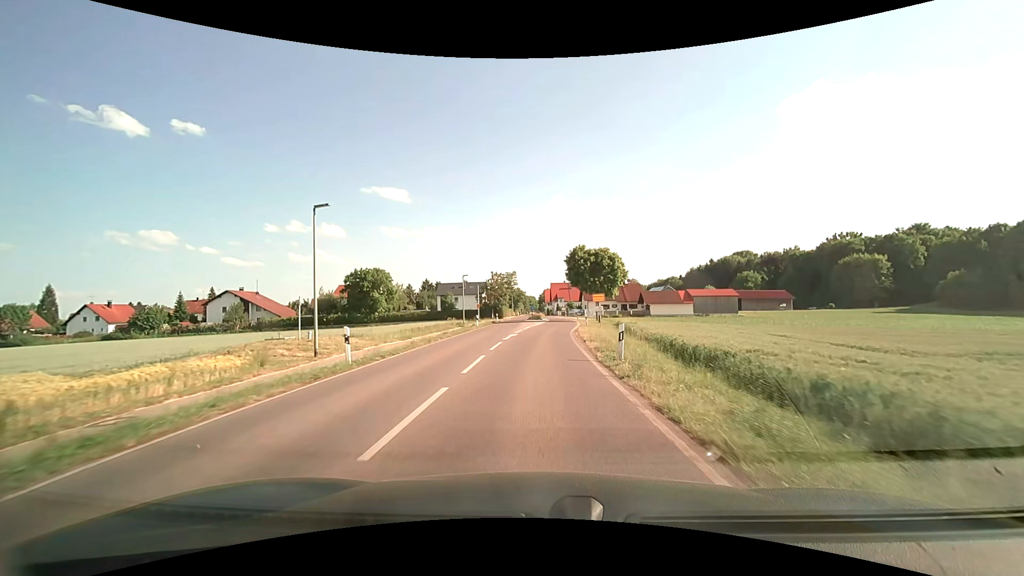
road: tertiary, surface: asphalt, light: Day
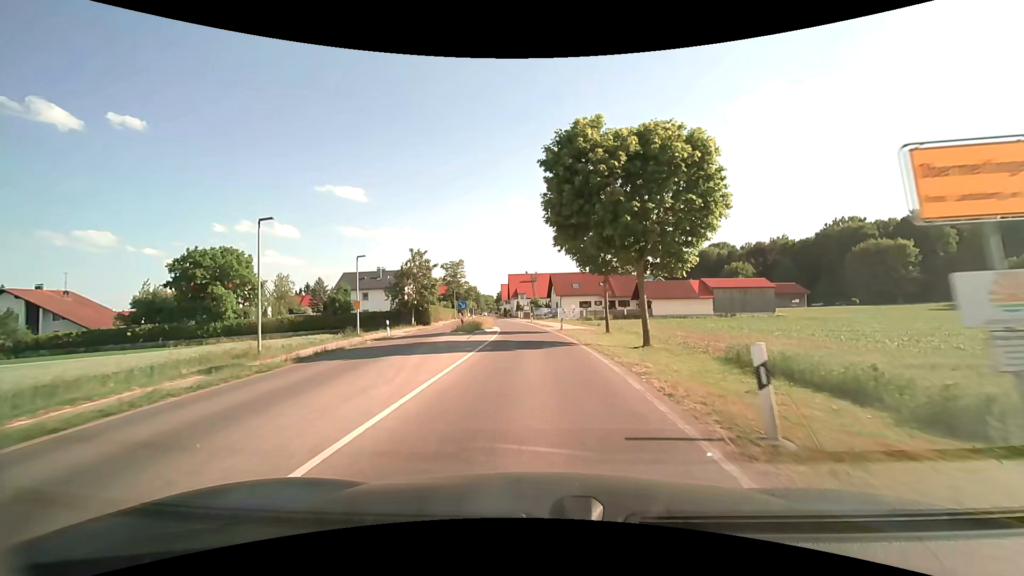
(+1.3, +38.8) m; +5°
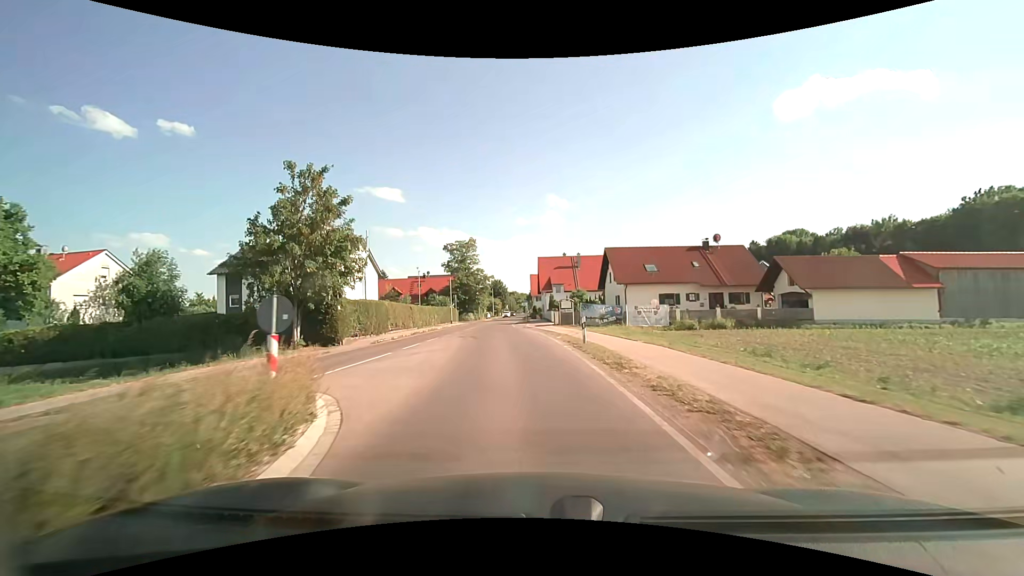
(-0.9, +37.3) m; -3°
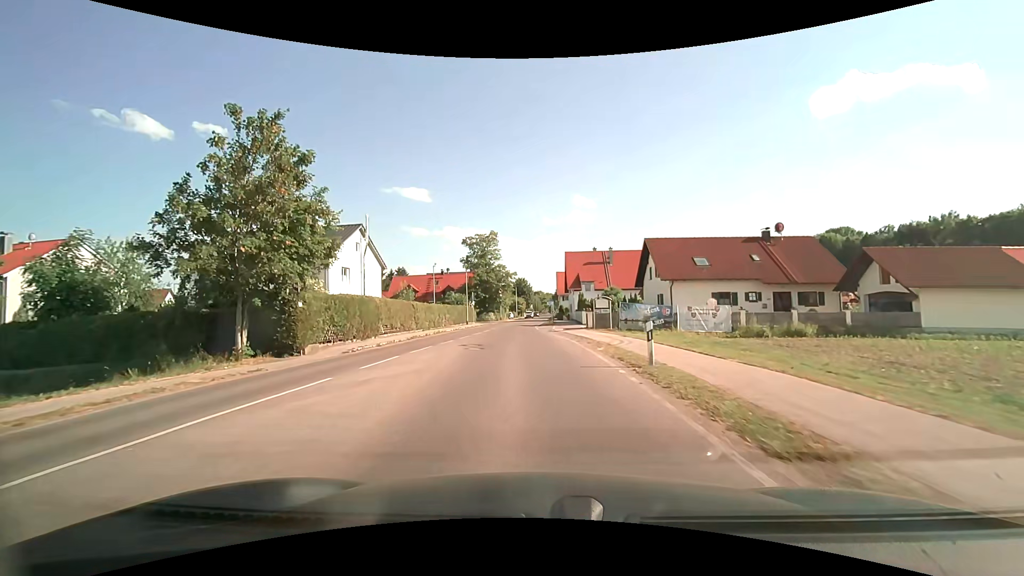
(-0.2, +7.5) m; -3°
(0, +10) (-1, +20) (-2, +30) (-2, +40) (-2, +50) (-2, +60) (-1, +70) (-1, +80) (-1, +90) (-1, +100) m
